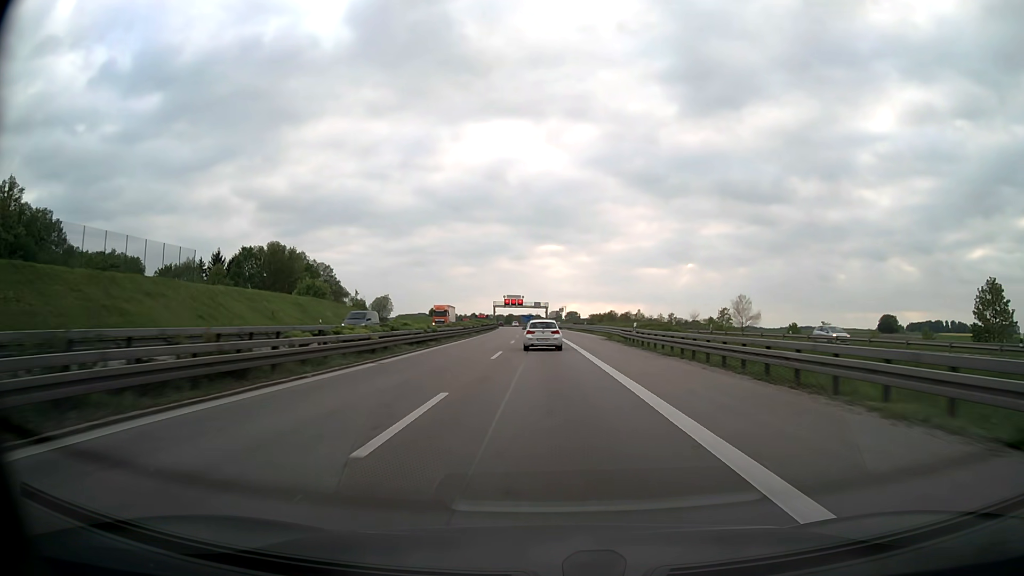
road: motorway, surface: asphalt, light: Day
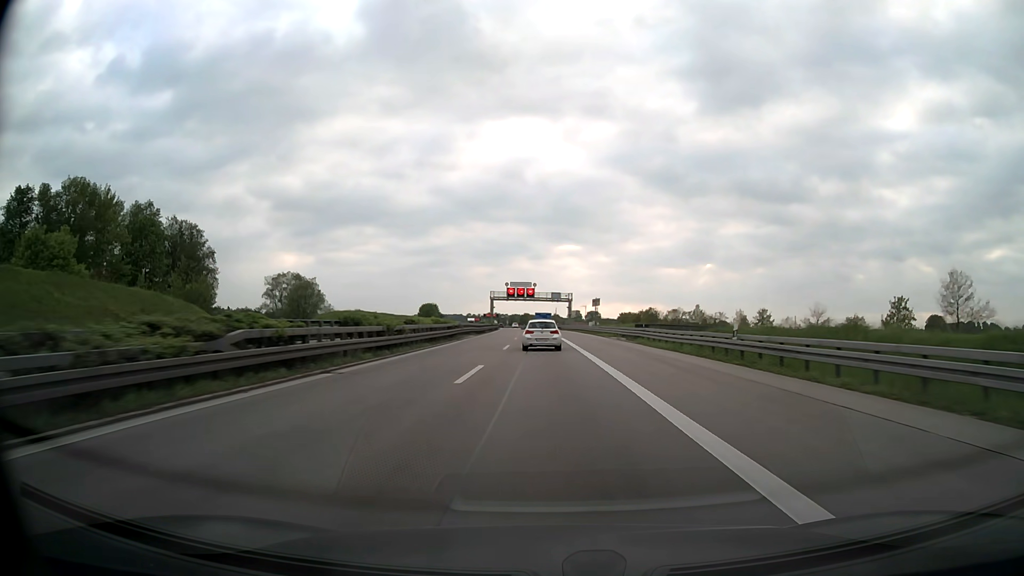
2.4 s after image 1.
(-0.9, +65.0) m; -2°
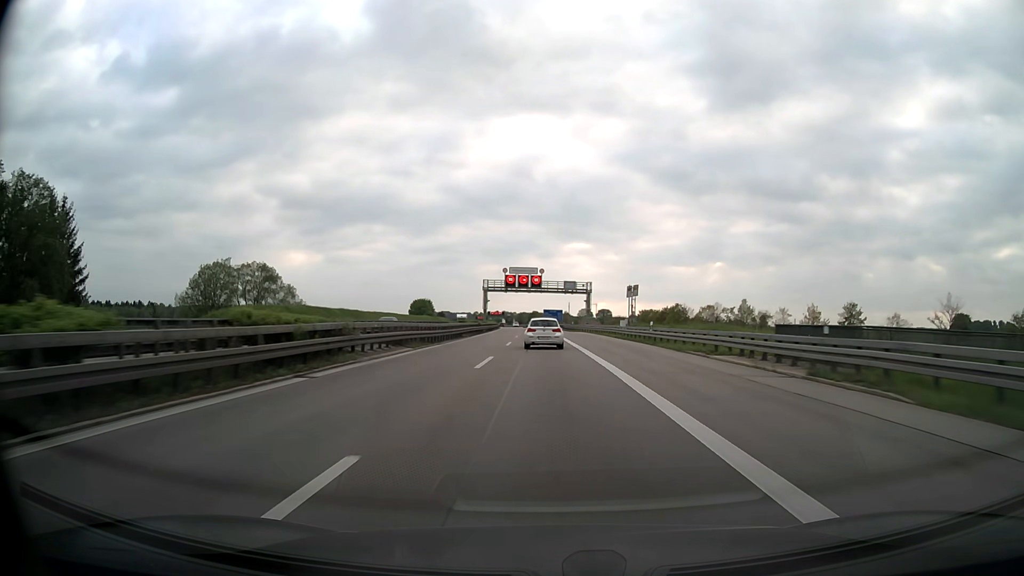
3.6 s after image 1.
(-0.2, +32.4) m; -1°
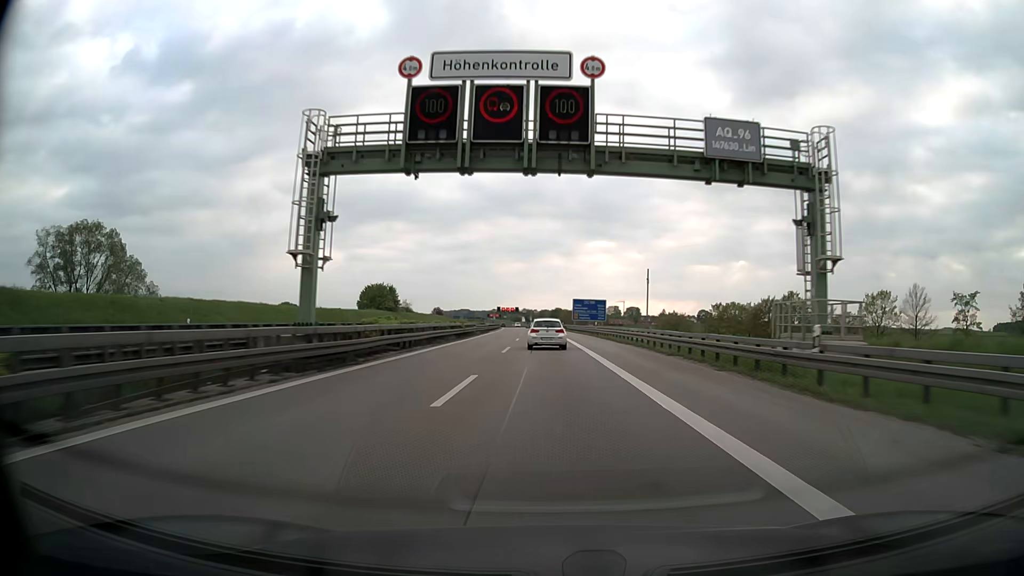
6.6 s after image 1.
(-1.5, +81.1) m; -2°
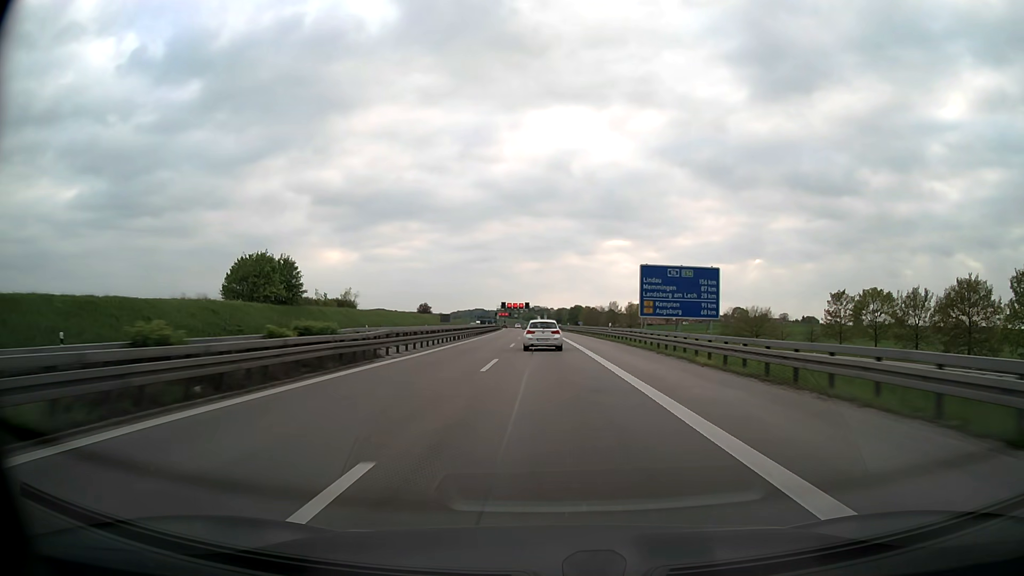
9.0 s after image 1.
(-0.7, +65.0) m; -1°
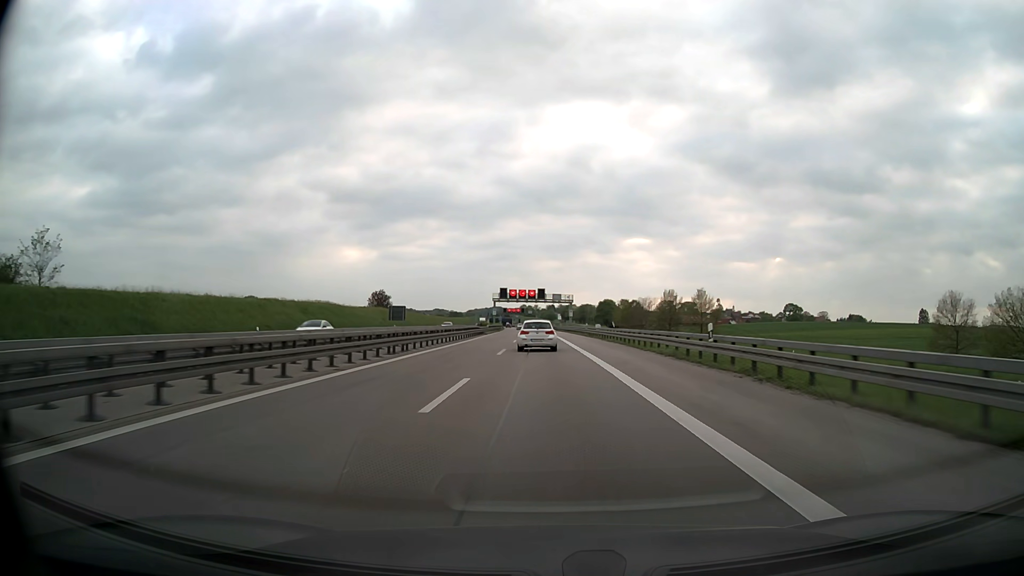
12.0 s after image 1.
(-1.2, +81.5) m; -2°
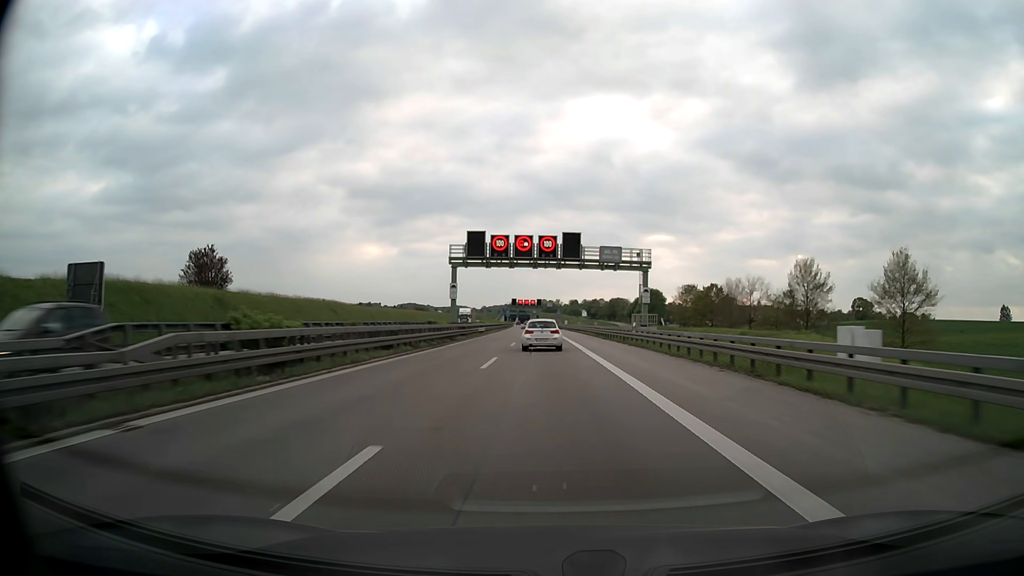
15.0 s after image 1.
(-1.3, +81.9) m; -2°
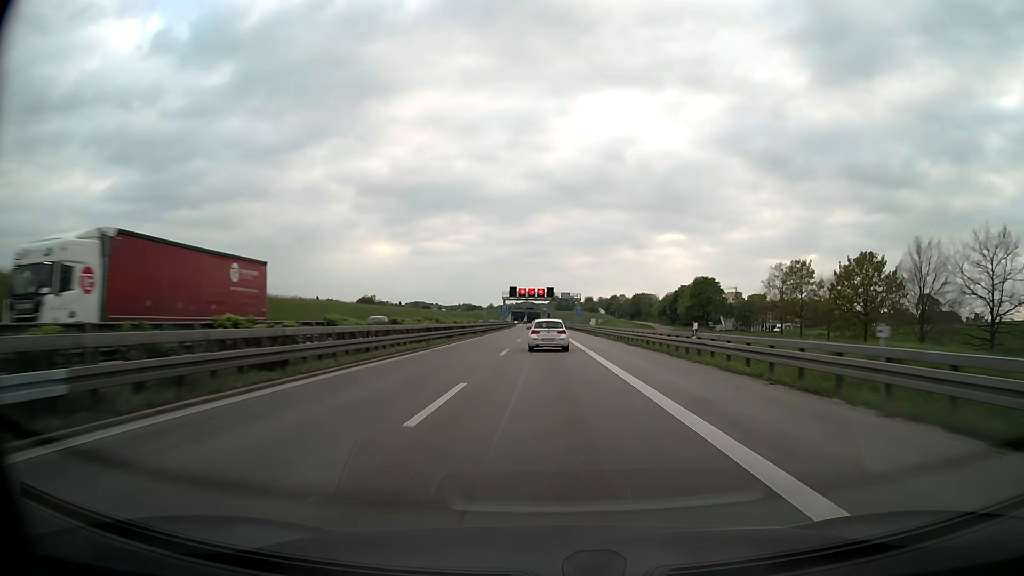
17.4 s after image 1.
(-0.5, +65.5) m; -1°
(0, +10) (0, +20) (0, +30) (0, +40) (0, +50) (0, +60) (0, +70) (0, +80) (-1, +90) (-1, +100) m
